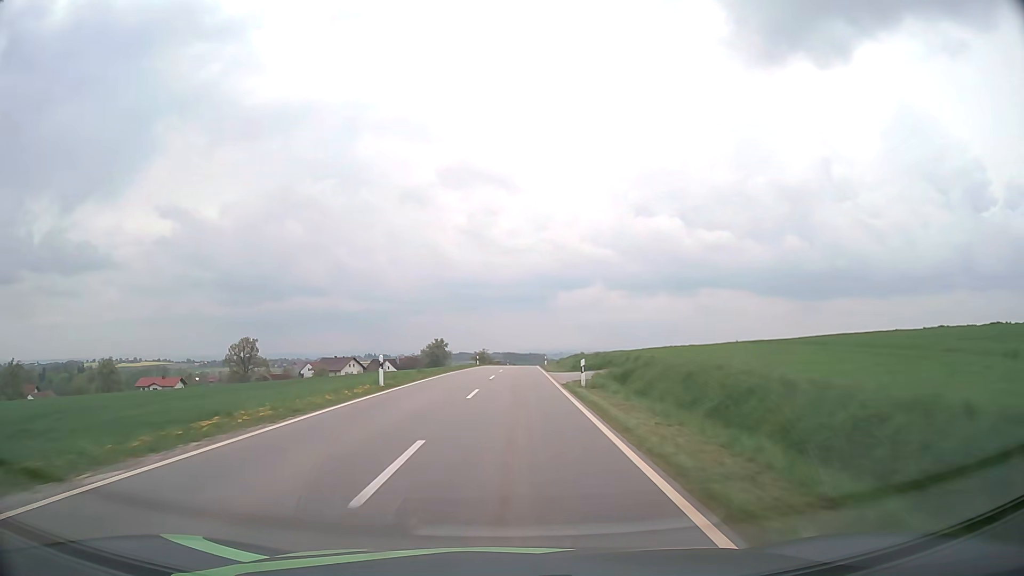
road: tertiary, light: Day
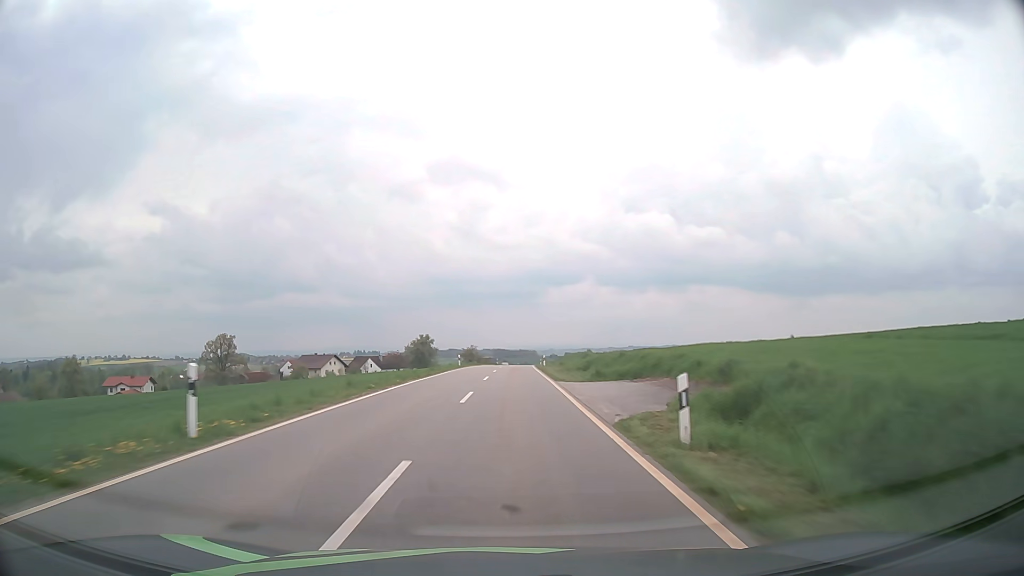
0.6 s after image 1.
(+0.1, +13.9) m; +1°
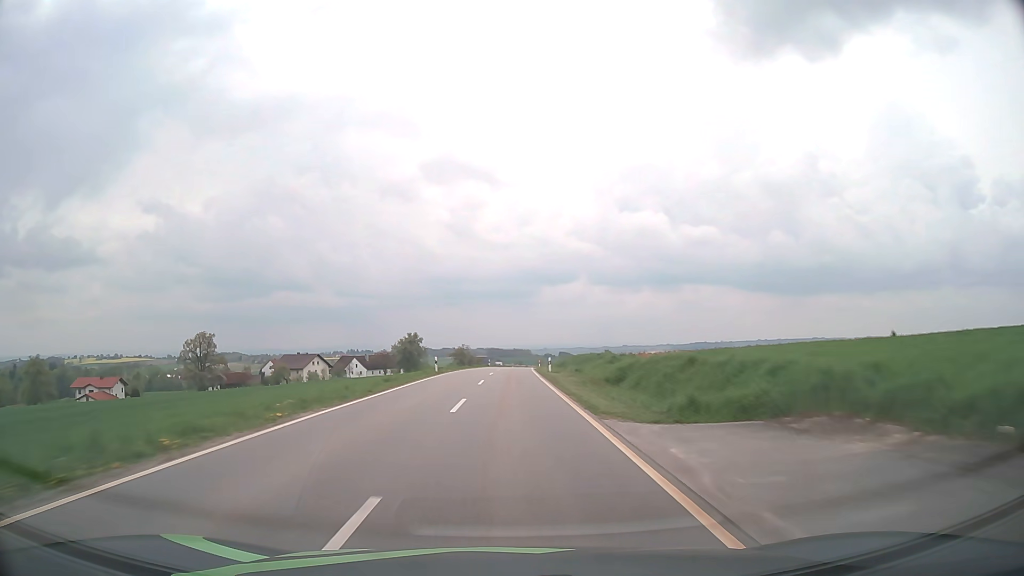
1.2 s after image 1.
(+0.1, +14.0) m; +1°
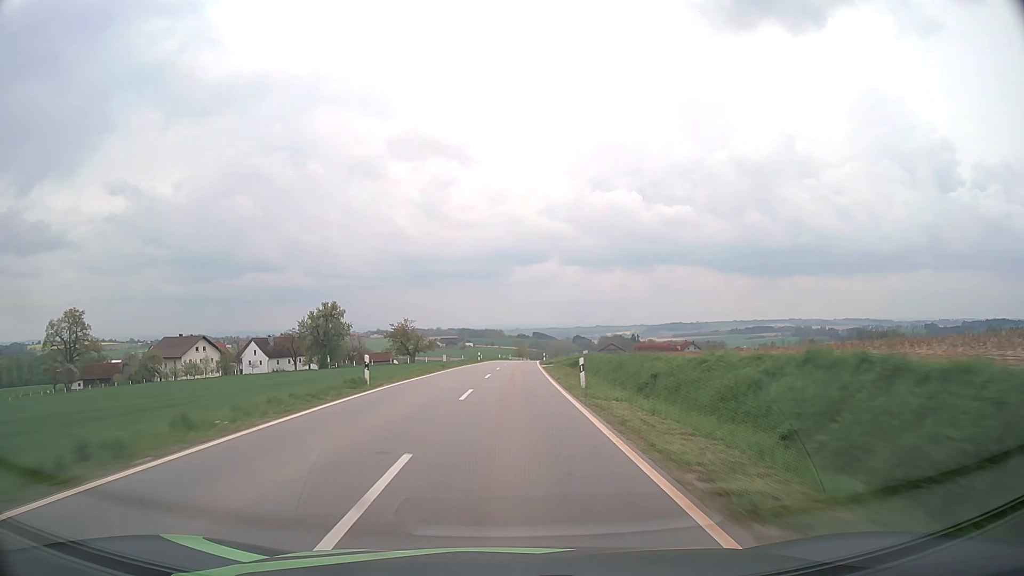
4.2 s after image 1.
(+1.1, +70.9) m; +2°
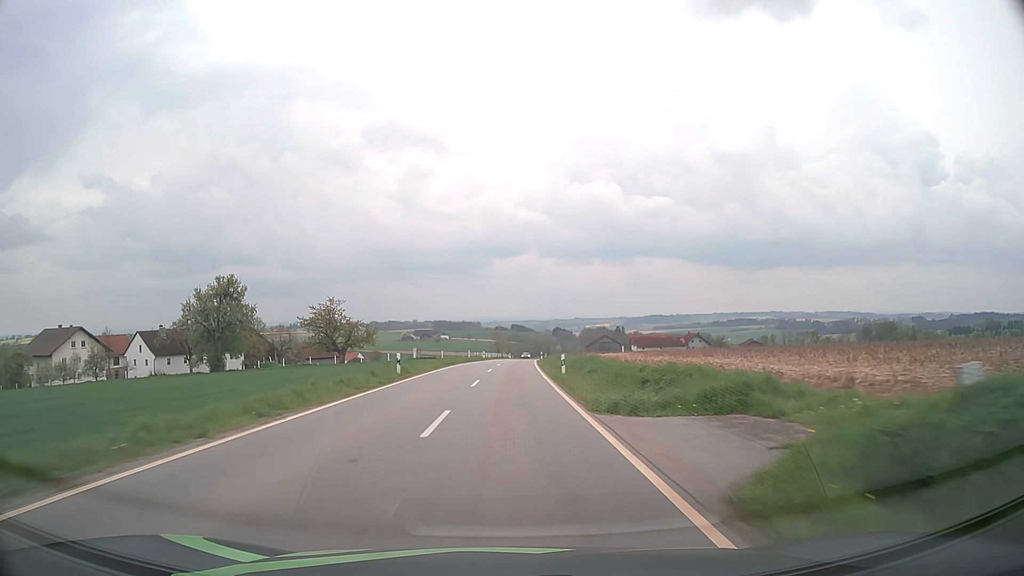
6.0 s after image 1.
(+0.7, +42.9) m; +2°
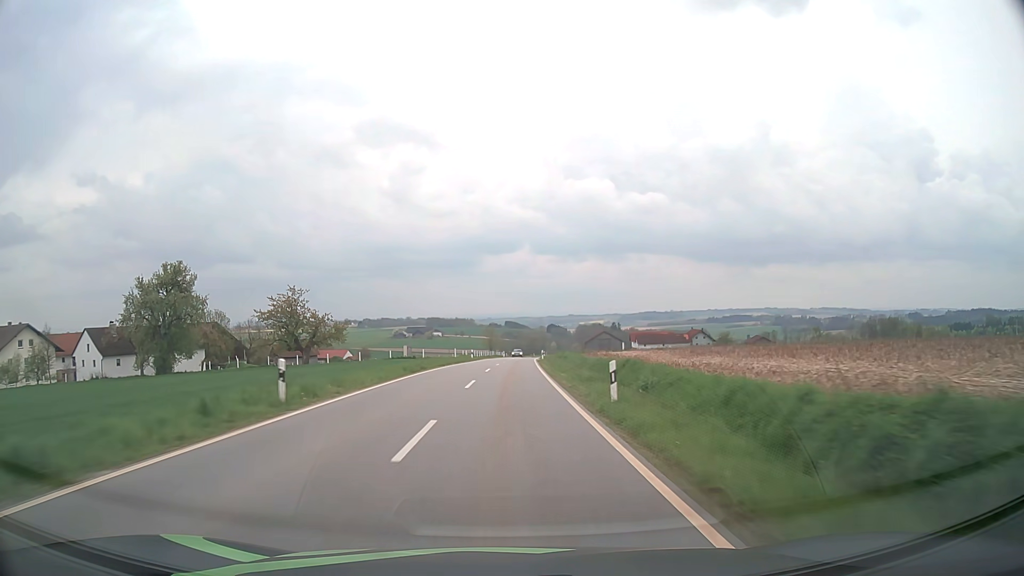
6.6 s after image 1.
(+0.1, +14.3) m; +1°
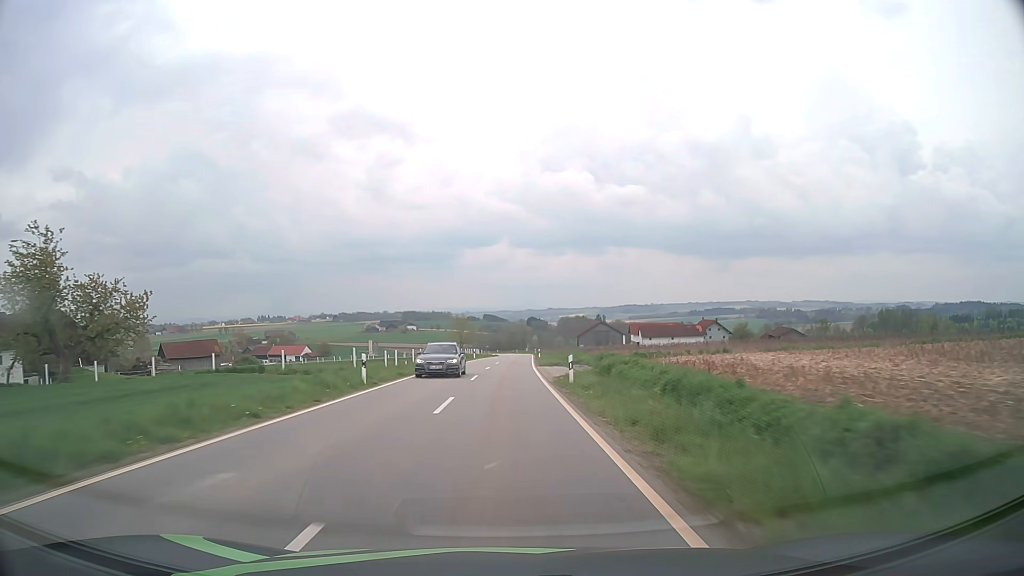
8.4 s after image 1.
(+0.7, +43.0) m; +2°
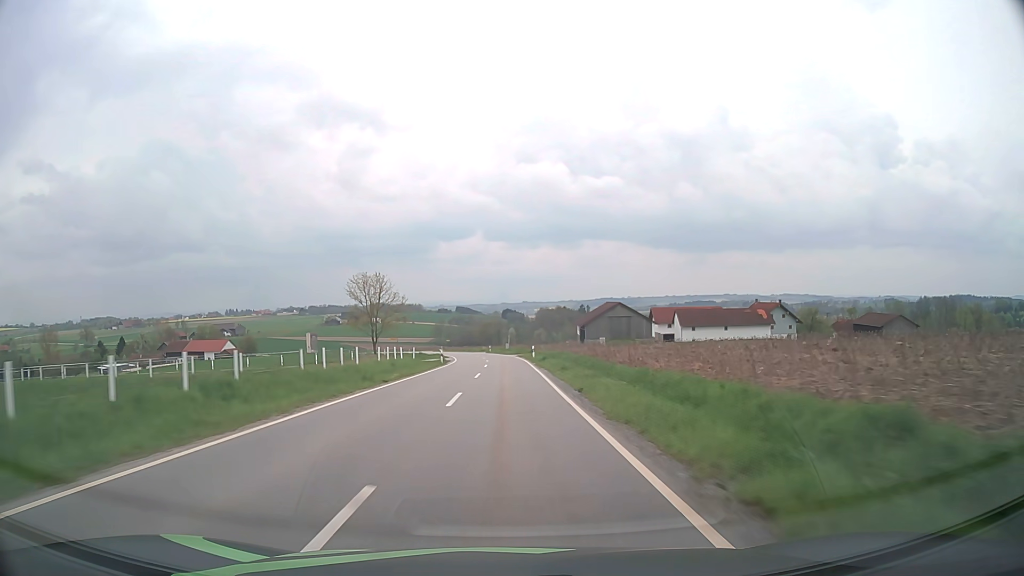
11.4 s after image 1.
(+1.2, +71.4) m; +2°
(0, +10) (0, +20) (0, +30) (0, +40) (0, +50) (-1, +60) (-1, +70) (-2, +80) (-3, +90) (-5, +100) m
